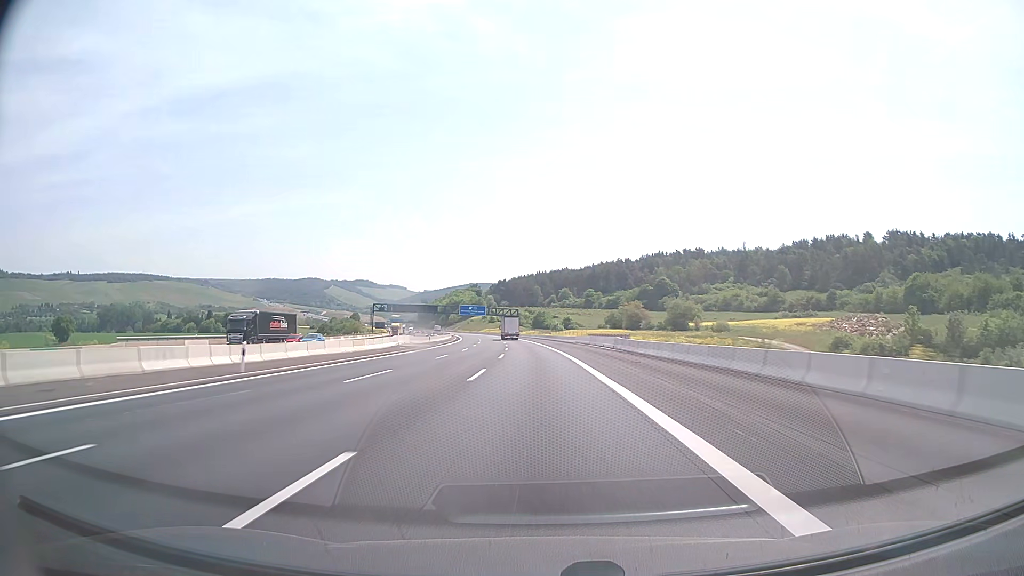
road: motorway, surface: asphalt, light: Day
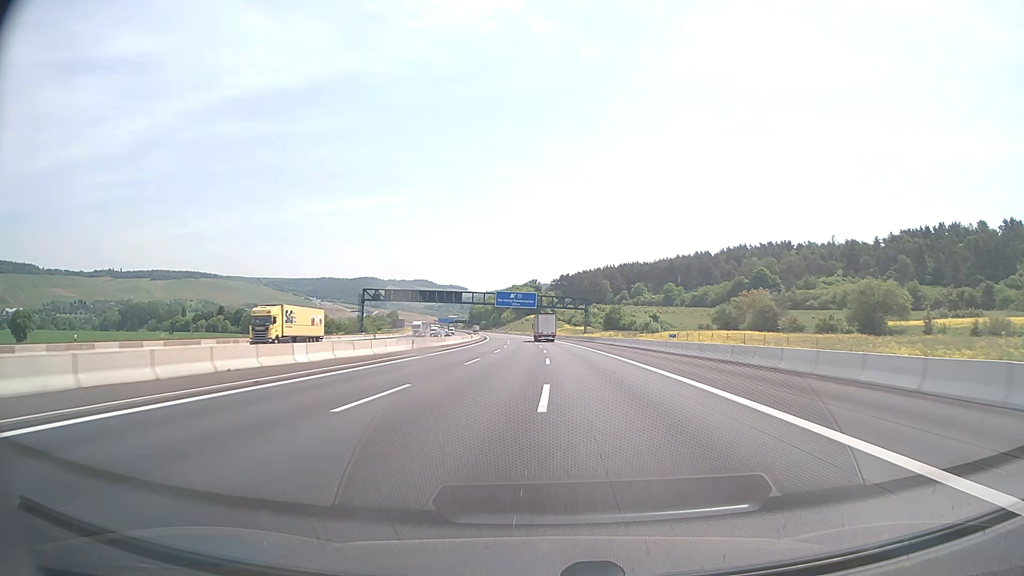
(-4.4, +79.4) m; -6°
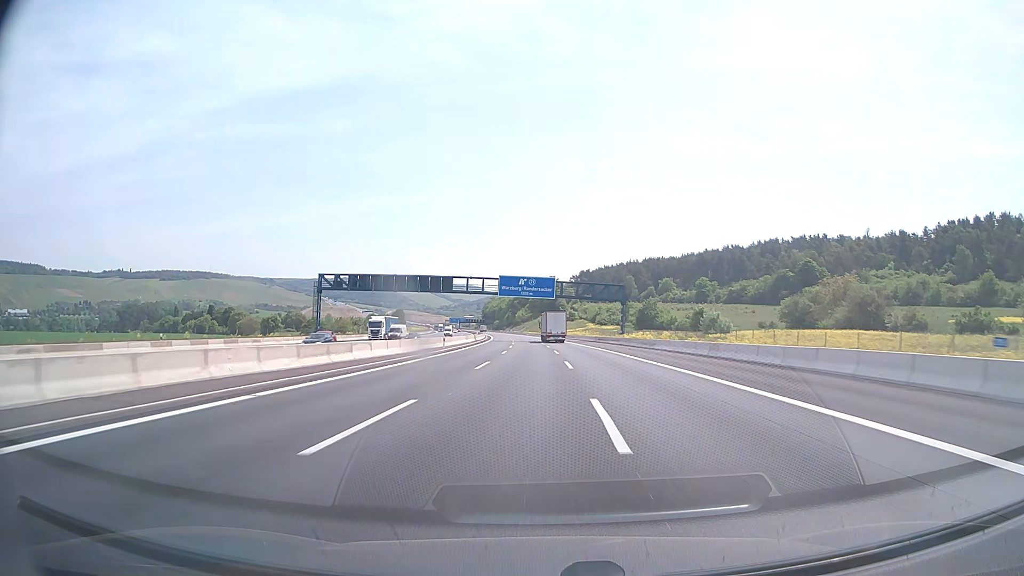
(-0.6, +39.7) m; -2°
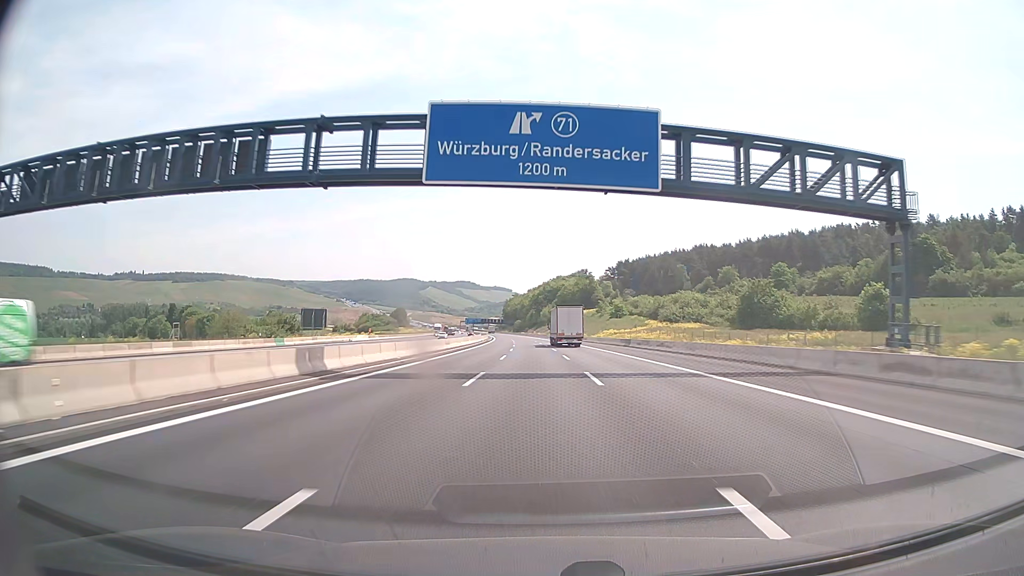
(-1.6, +79.3) m; -2°
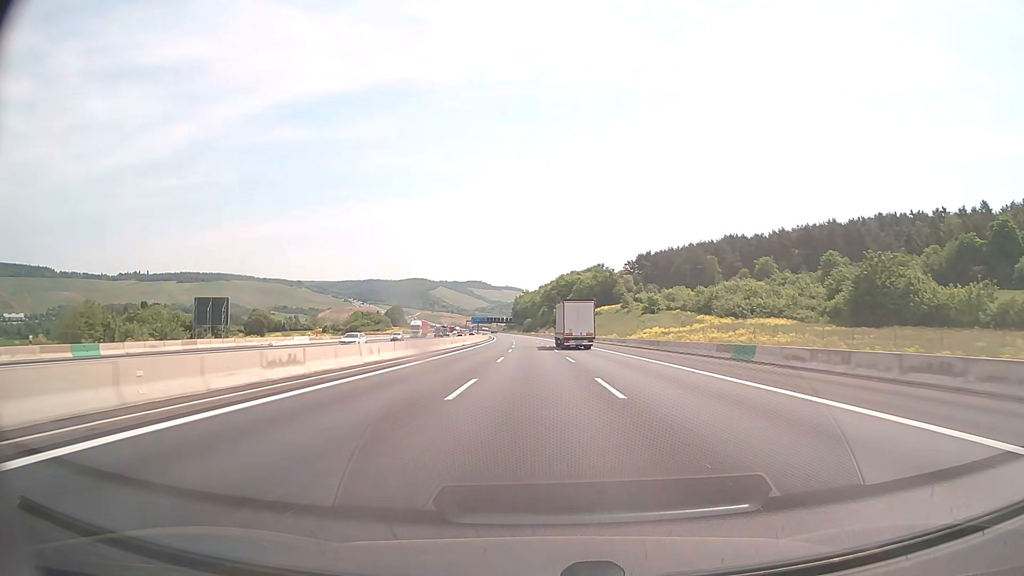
(-0.4, +39.7) m; -1°
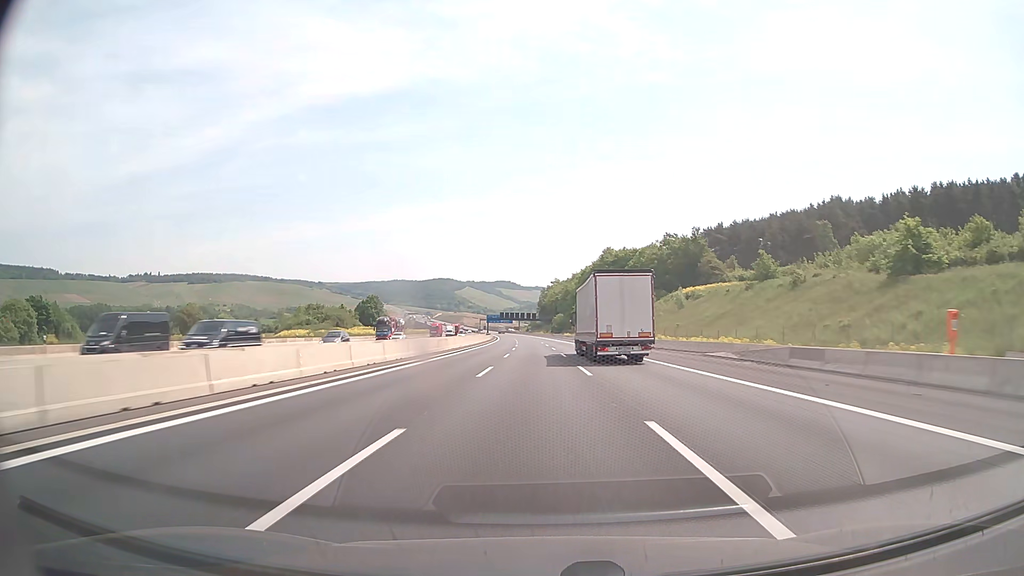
(-2.5, +99.0) m; -3°
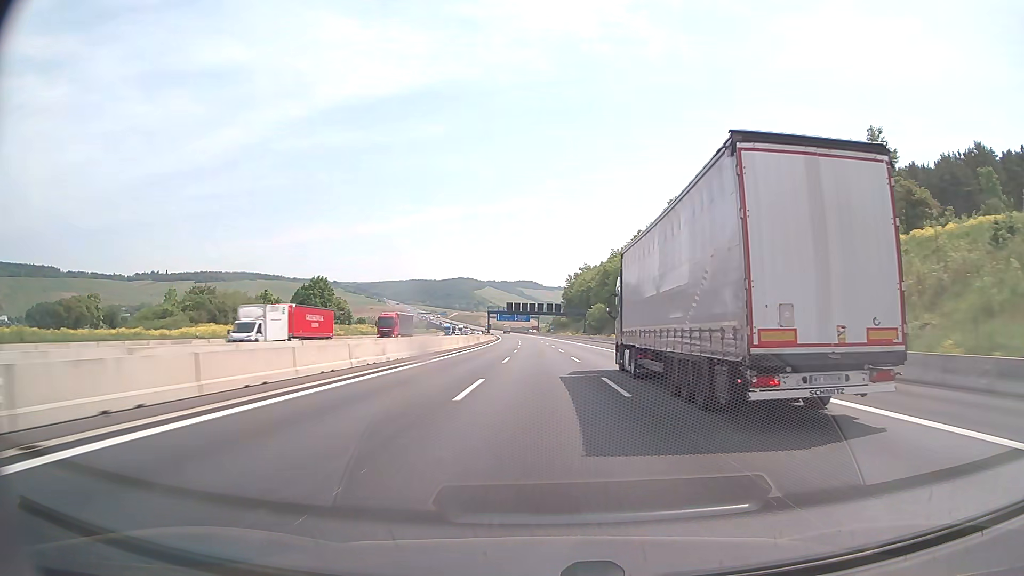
(-1.4, +79.2) m; -2°
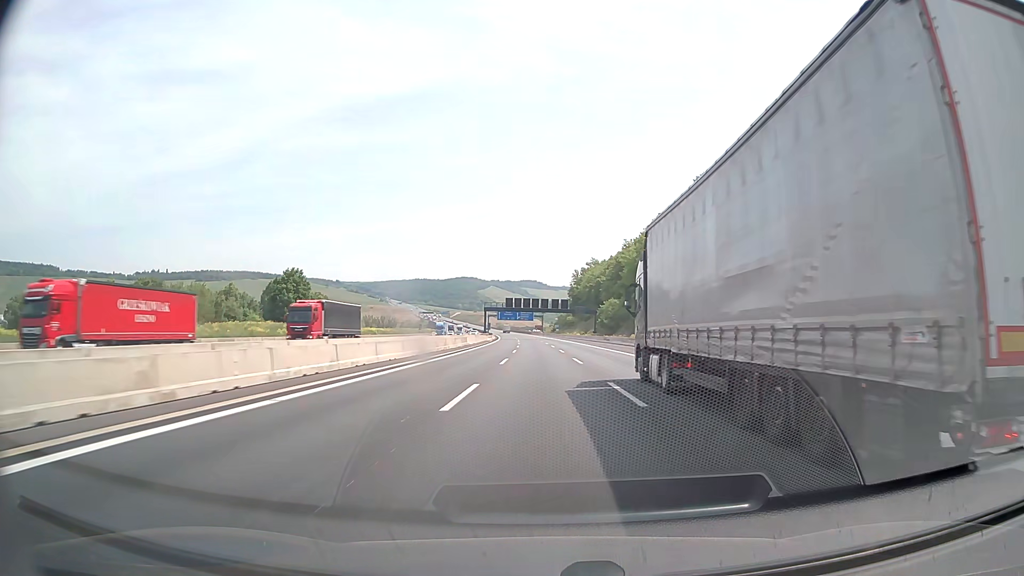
(-0.1, +19.8) m; 0°
(0, +10) (0, +20) (0, +30) (0, +40) (0, +50) (-1, +60) (-1, +70) (-1, +80) (-1, +90) (-2, +100) m
